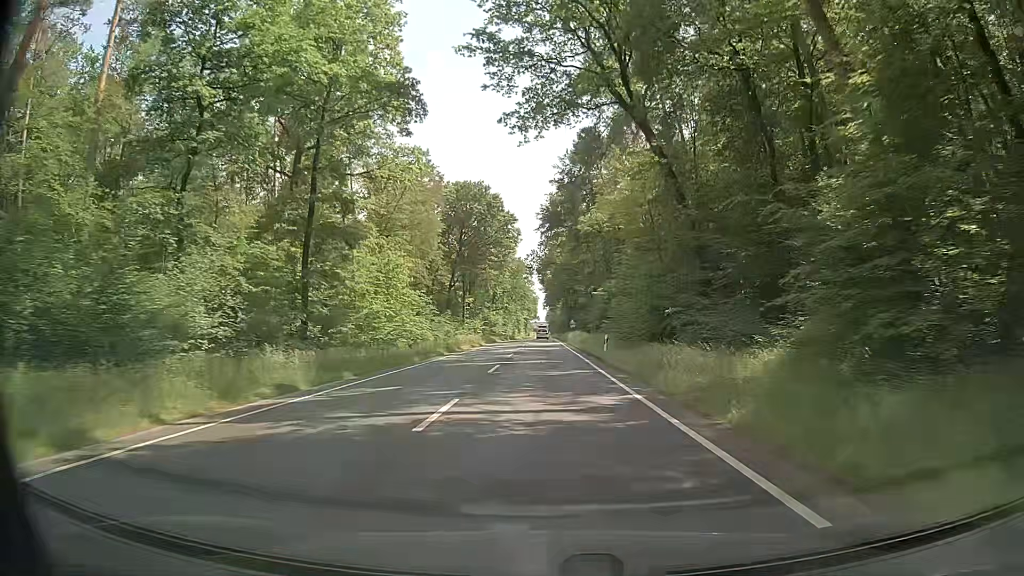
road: primary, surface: asphalt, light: Day
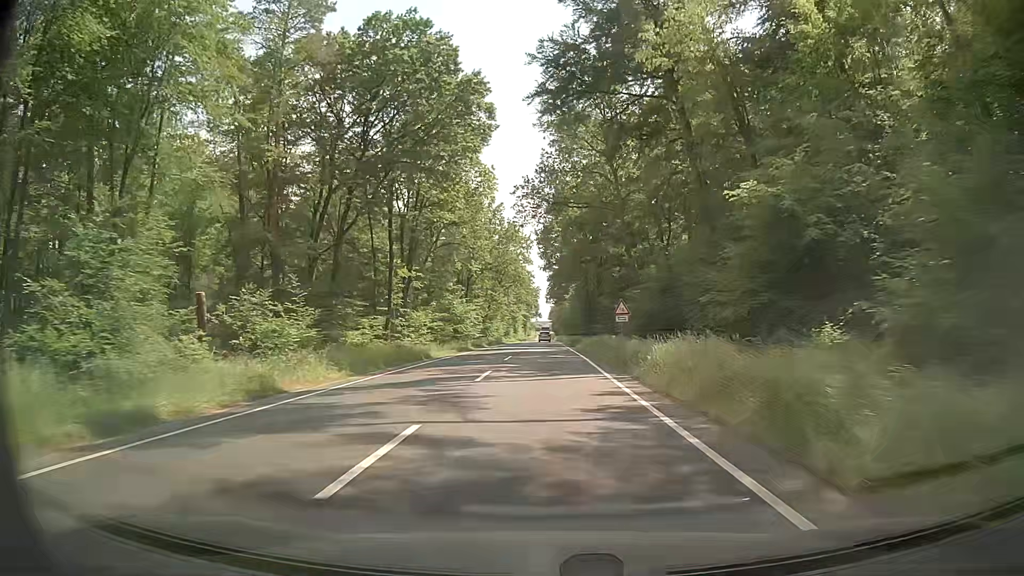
(0.0, +51.9) m; 0°
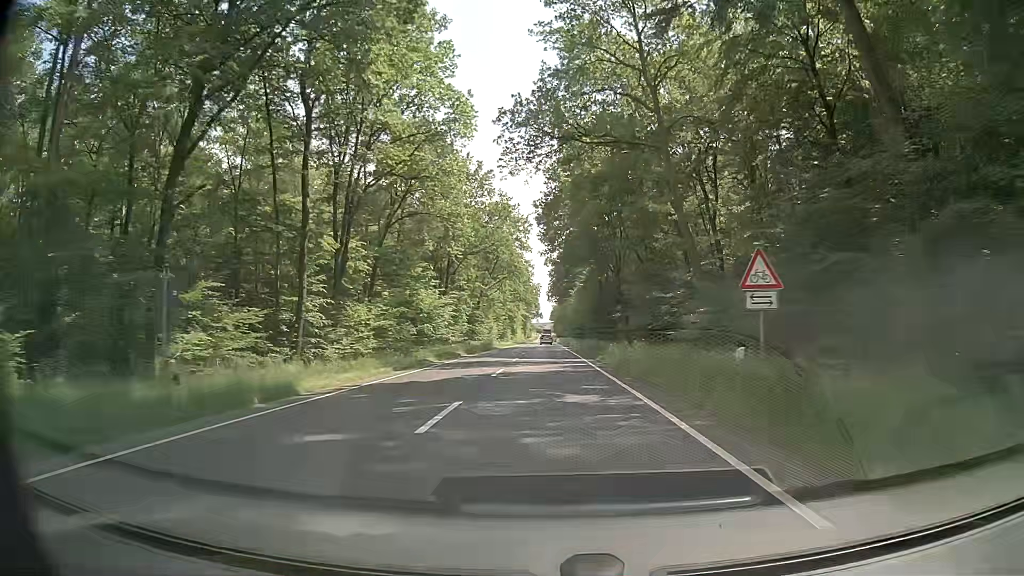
(0.0, +20.6) m; 0°
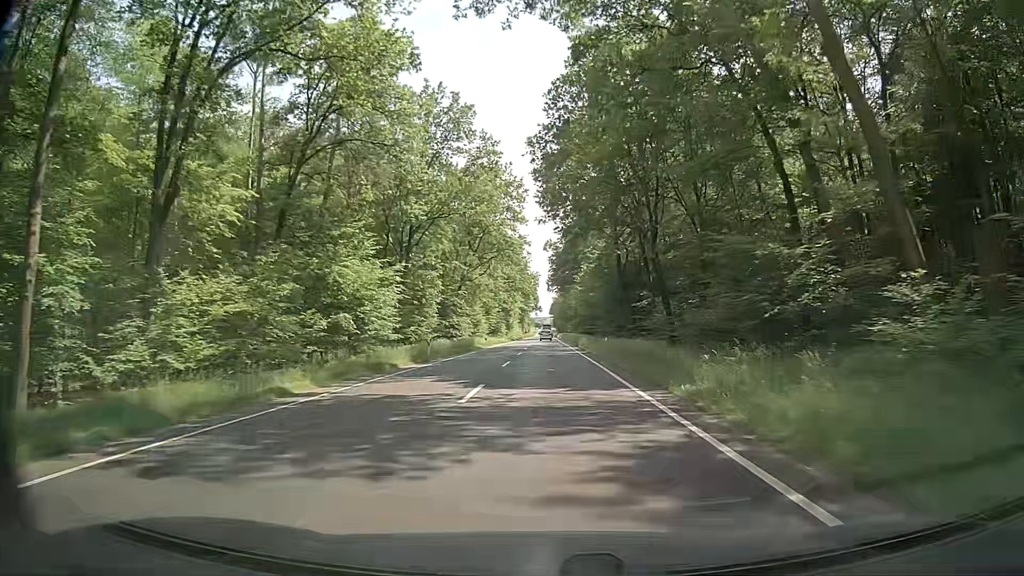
(-0.1, +20.6) m; +1°
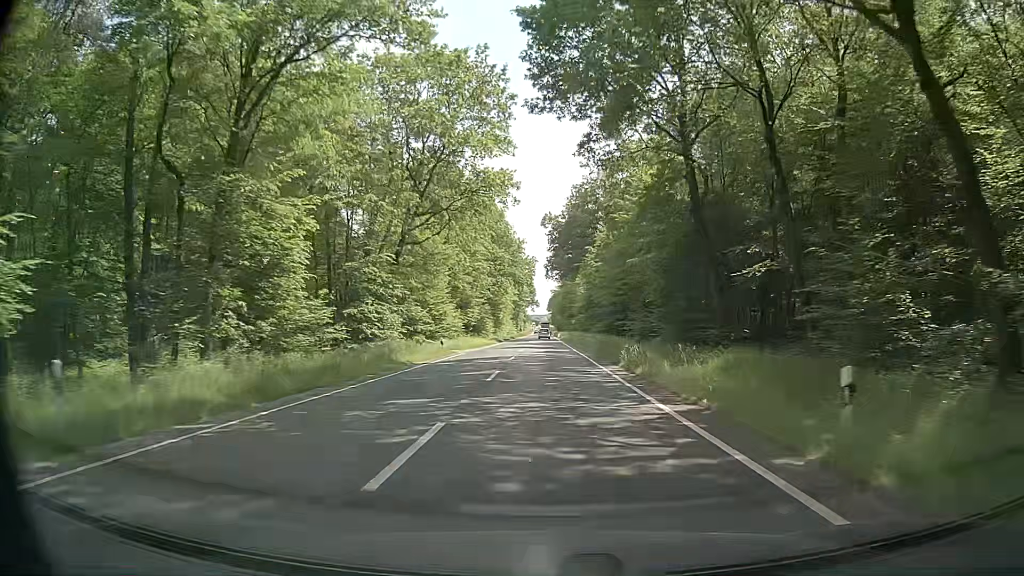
(-0.5, +31.0) m; -1°
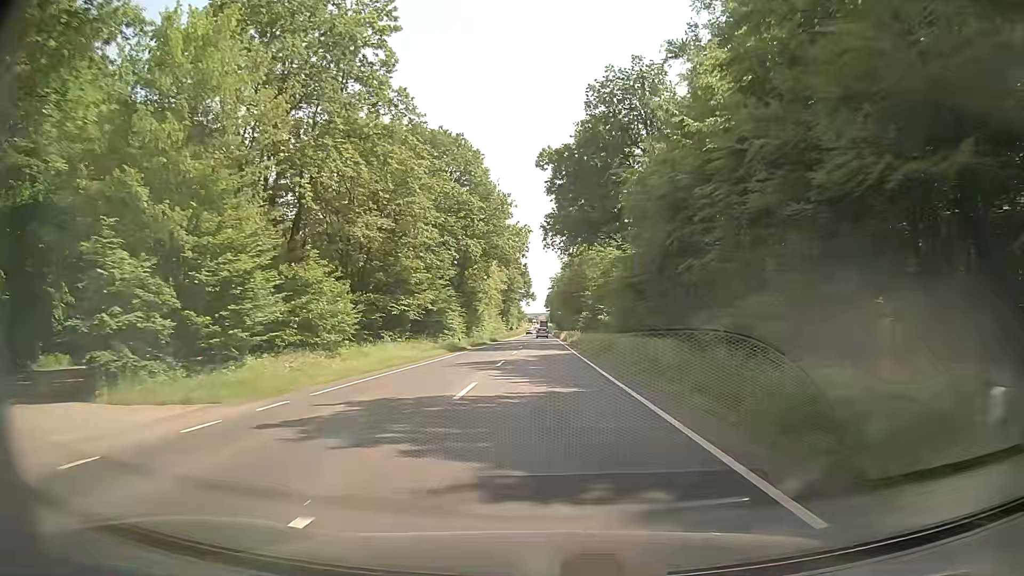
(+0.2, +41.2) m; 0°
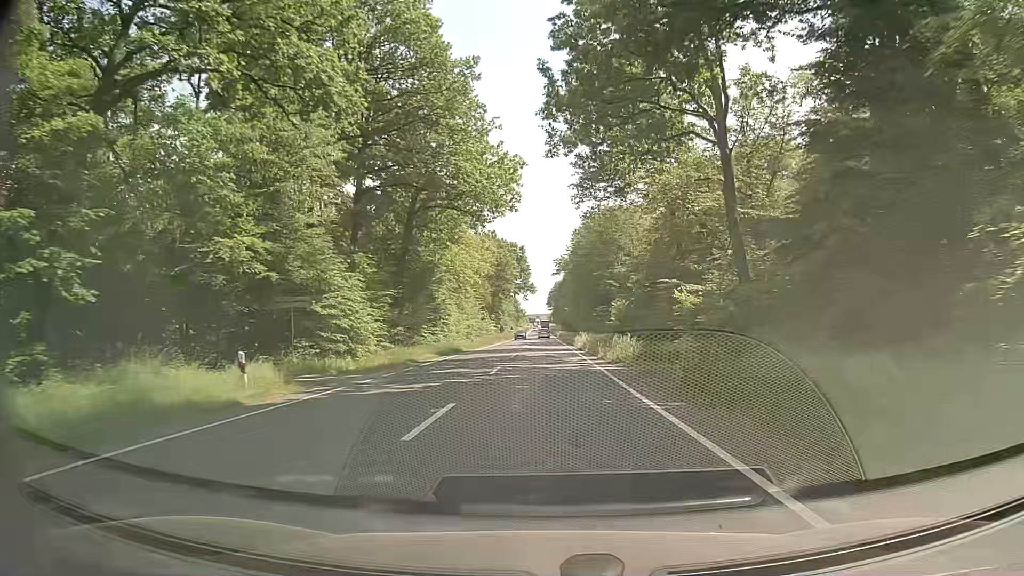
(+0.1, +40.8) m; 0°
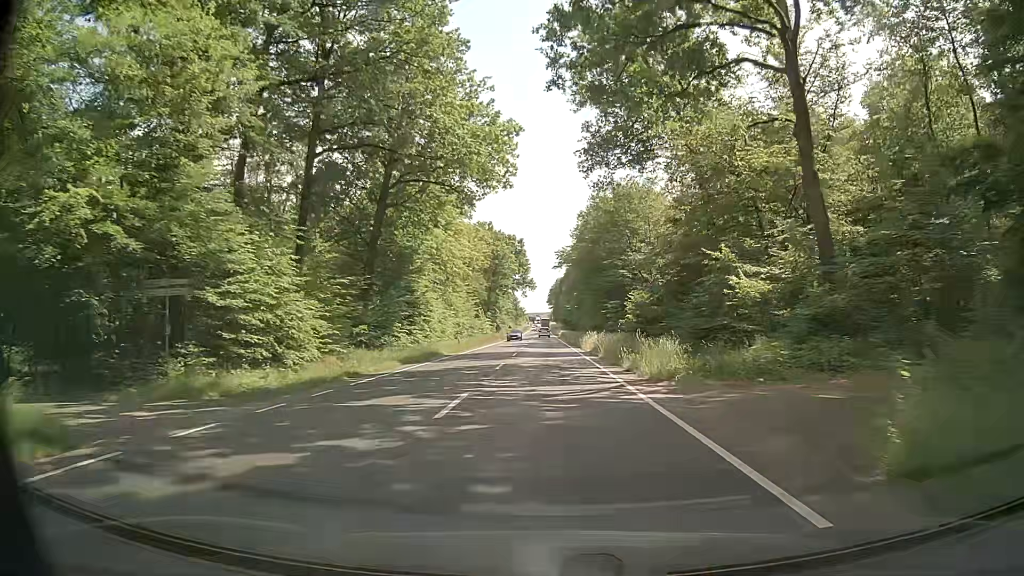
(+0.1, +10.1) m; 0°
(0, +10) (0, +20) (0, +30) (0, +40) (0, +50) (0, +60) (0, +70) (+1, +80) (+1, +90) (+1, +100) m
